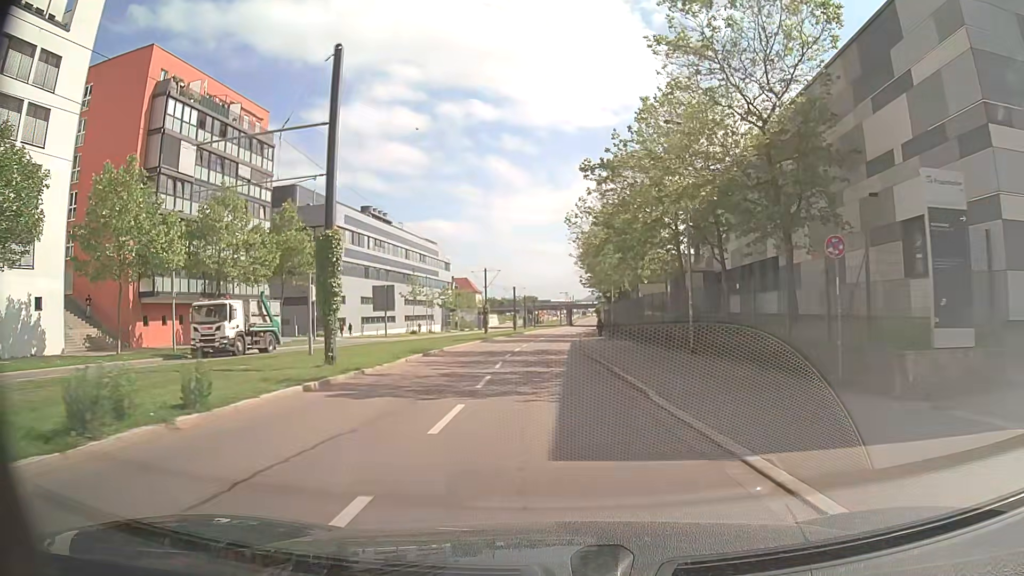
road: secondary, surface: asphalt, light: Day
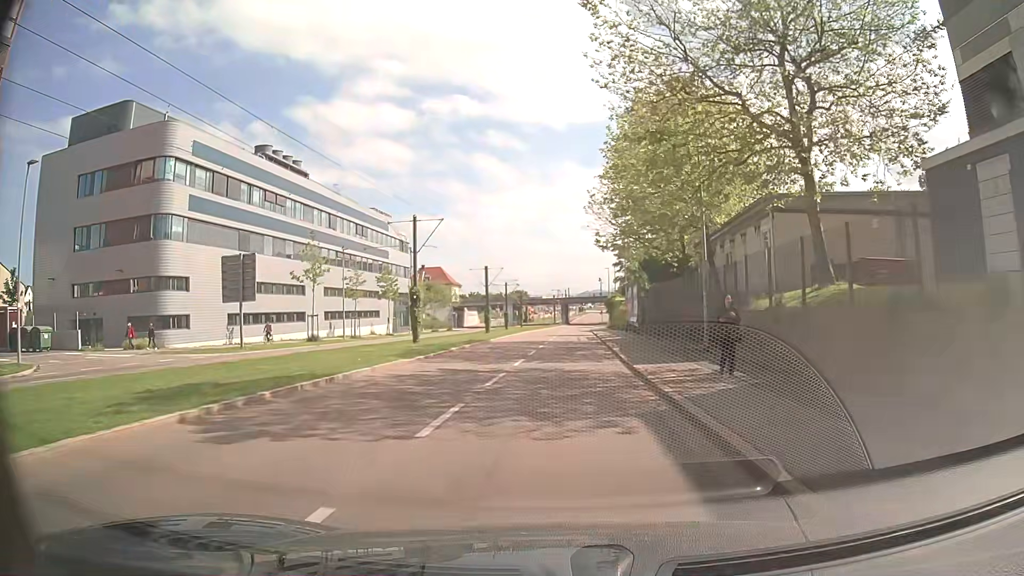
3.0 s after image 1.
(-0.1, +36.7) m; +1°
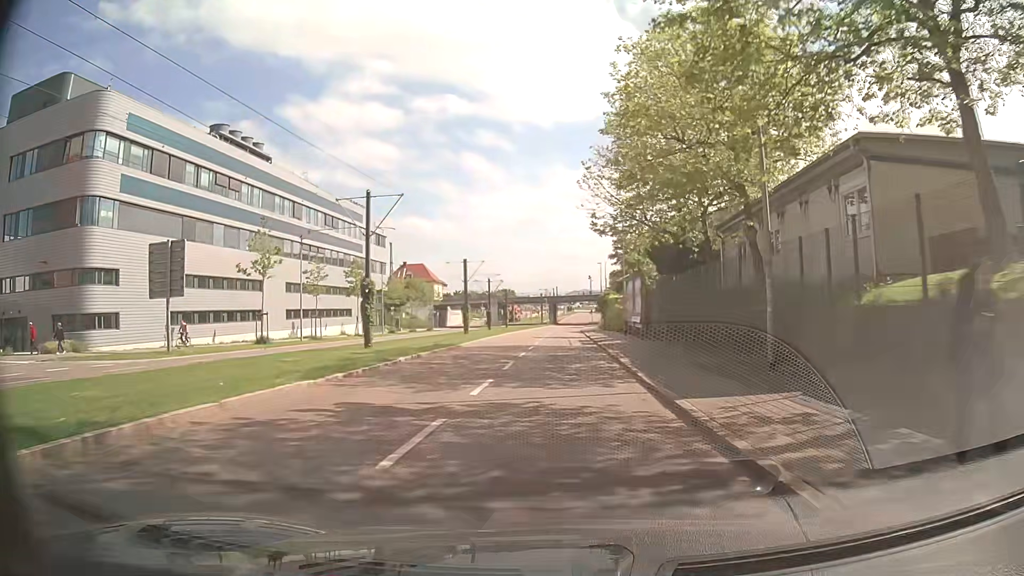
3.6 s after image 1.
(0.0, +7.7) m; +1°
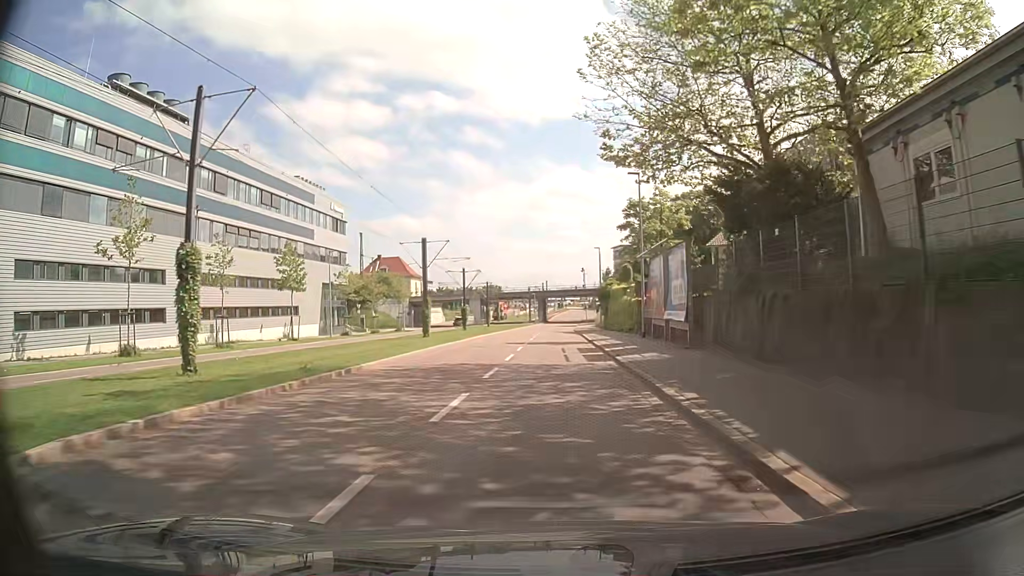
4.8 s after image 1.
(+0.2, +15.4) m; +1°
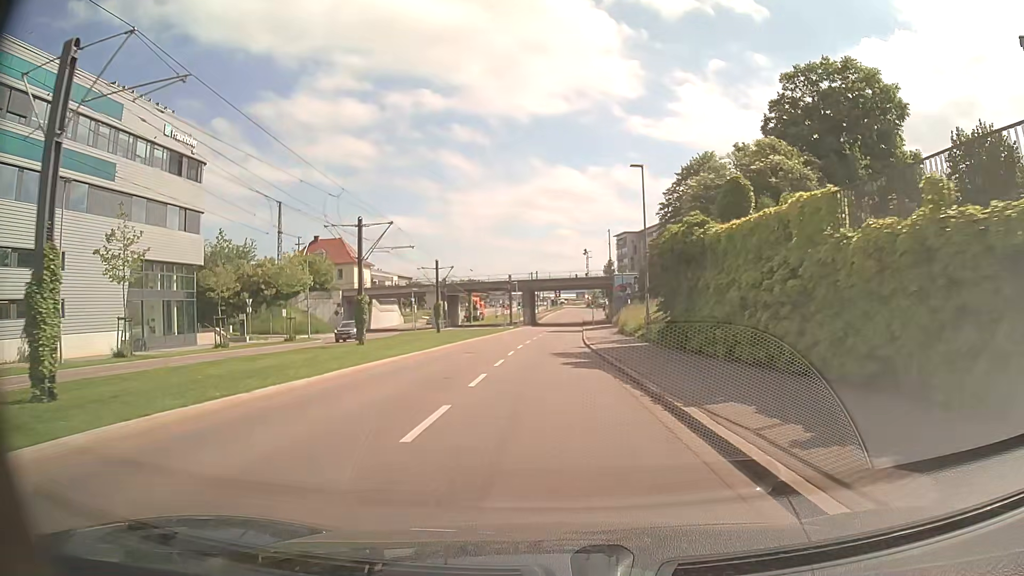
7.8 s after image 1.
(+0.4, +37.6) m; +1°
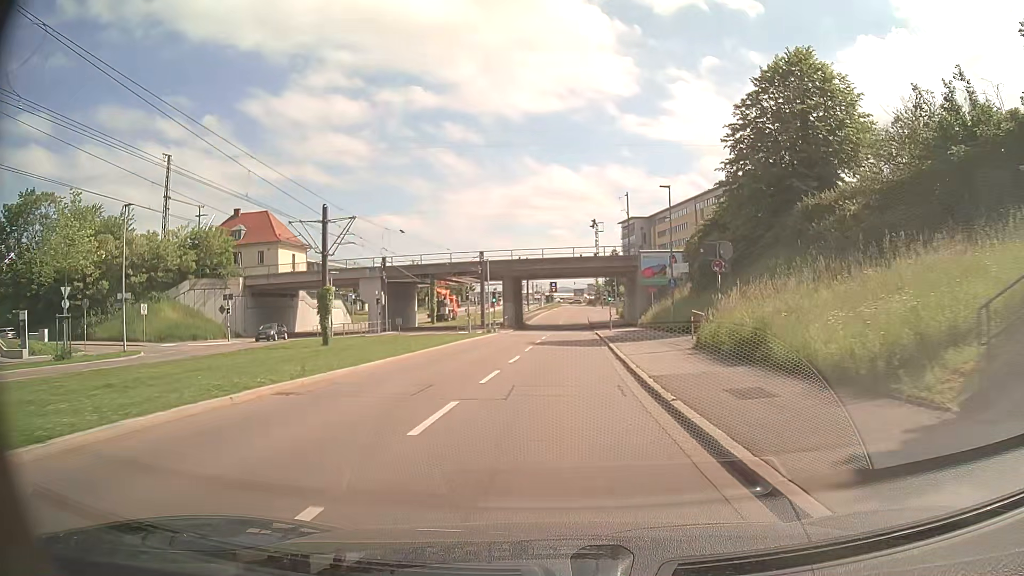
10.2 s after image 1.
(-0.2, +29.7) m; 0°
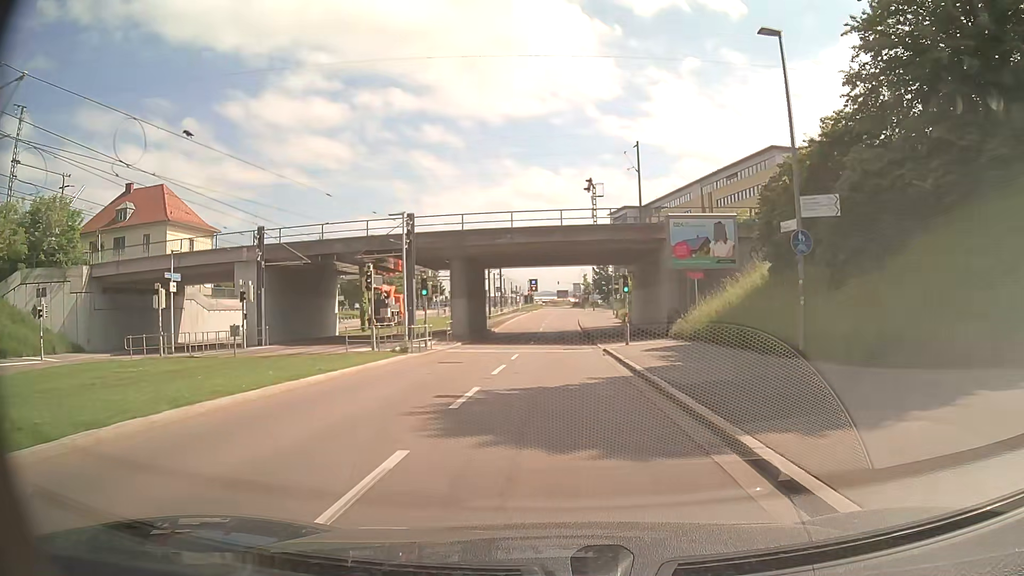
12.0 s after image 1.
(+0.2, +22.1) m; +1°
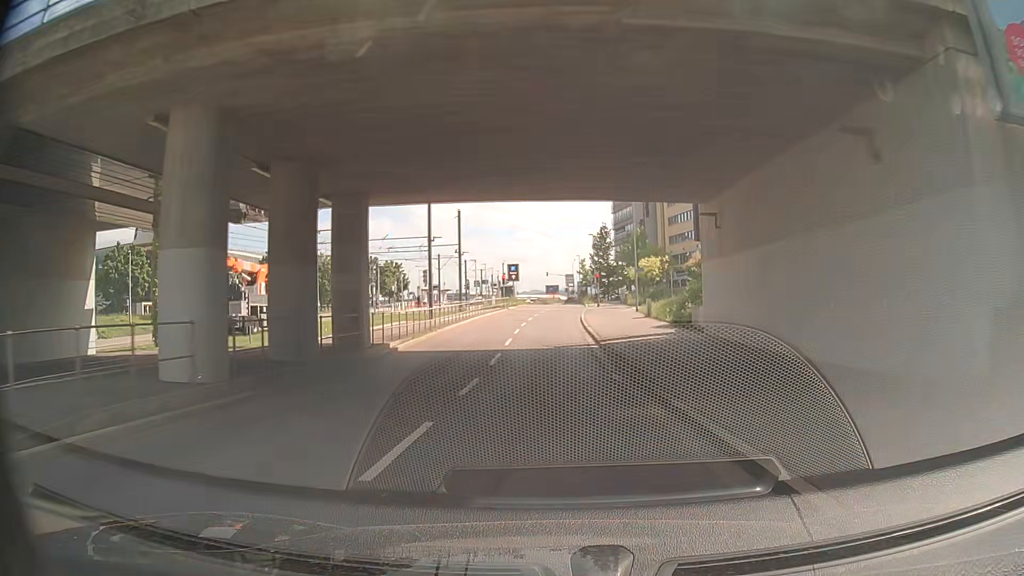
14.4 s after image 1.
(+0.4, +29.2) m; +1°
(0, +10) (0, +20) (0, +30) (0, +40) (0, +50) (0, +60) (+1, +70) (+1, +80) (+1, +90) (0, +100) m
